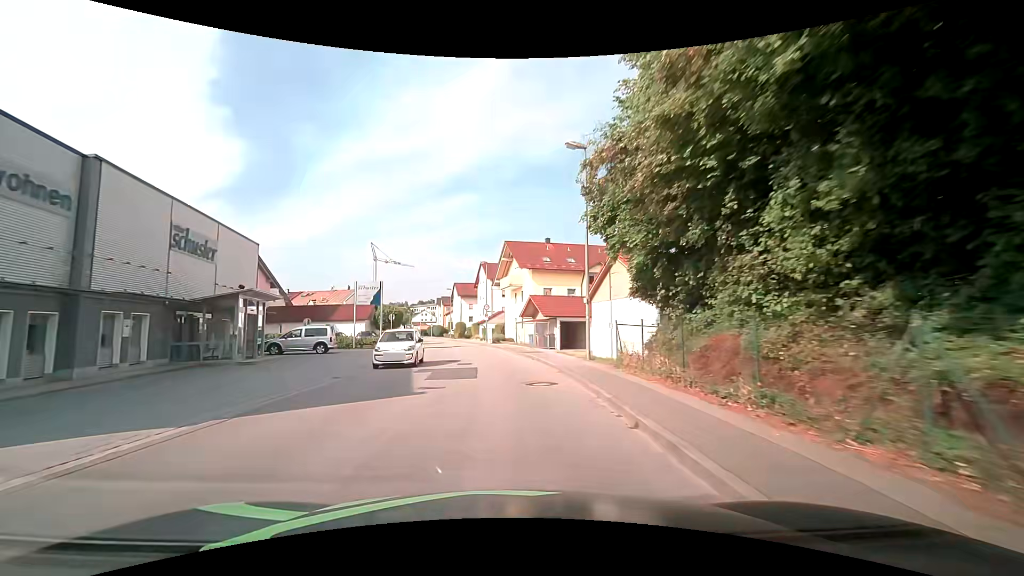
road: unclassified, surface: asphalt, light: Day
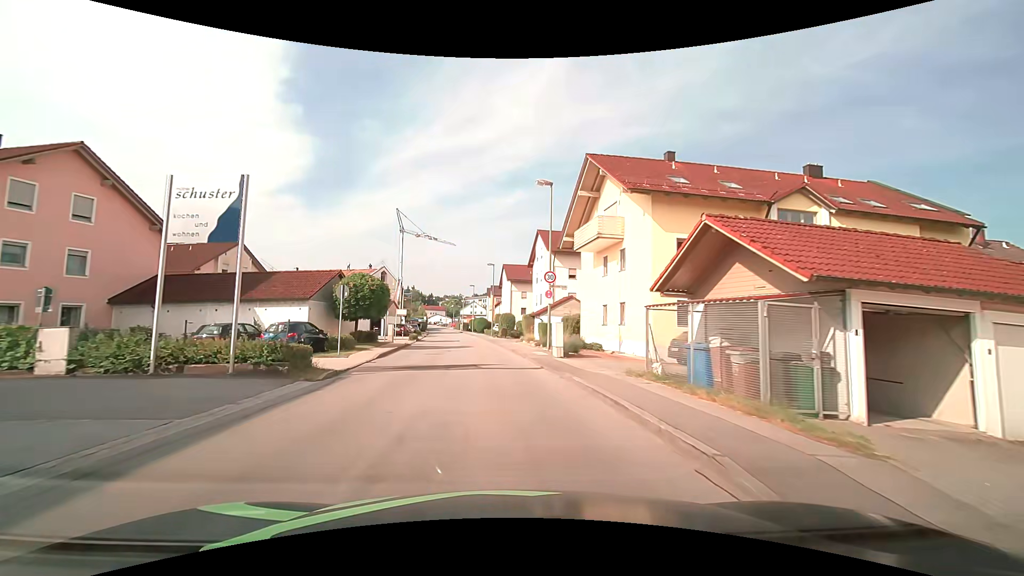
(-0.9, +26.5) m; -6°
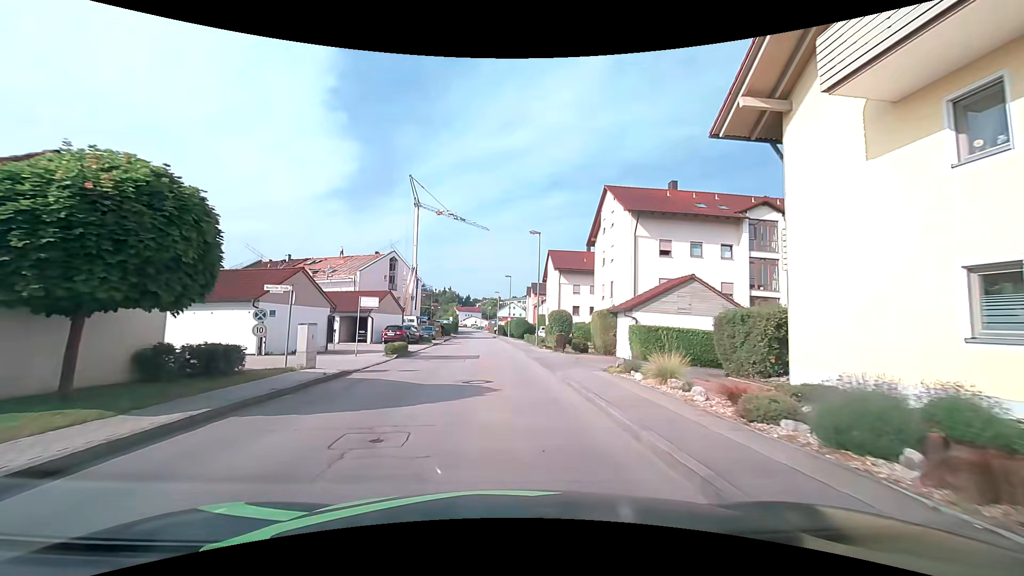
(-0.9, +20.5) m; -5°
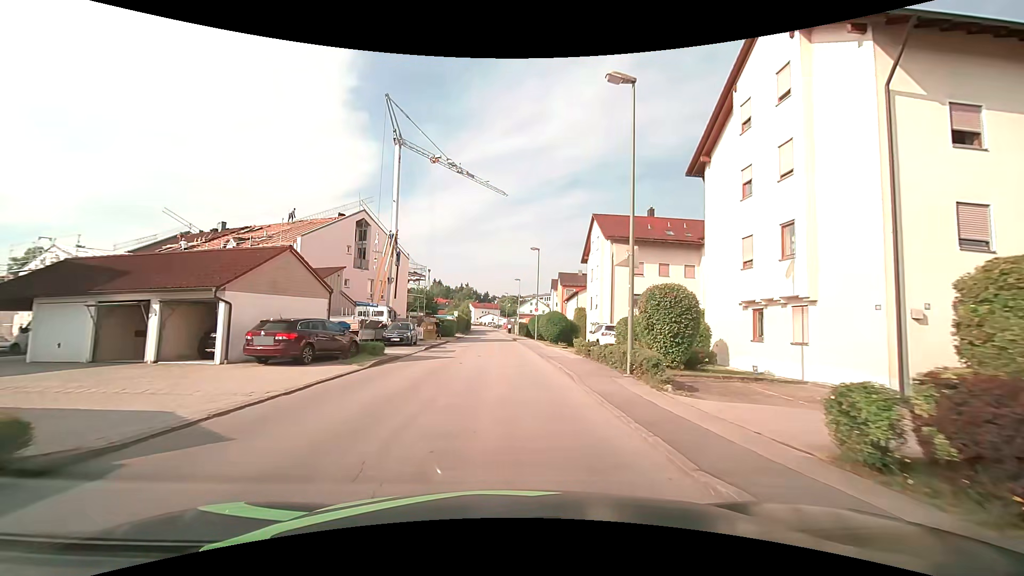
(-0.3, +21.9) m; -2°
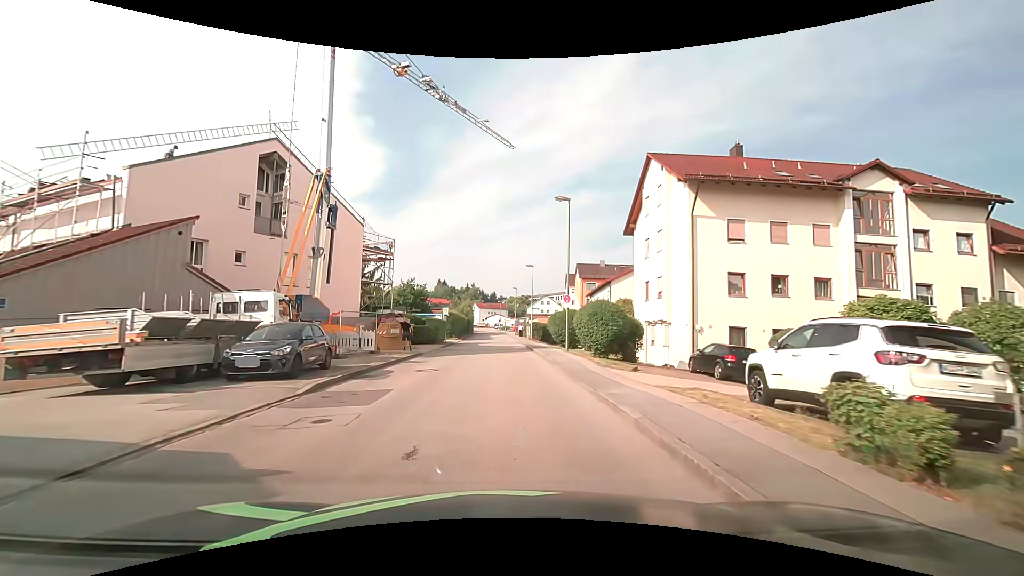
(-0.1, +17.5) m; -2°
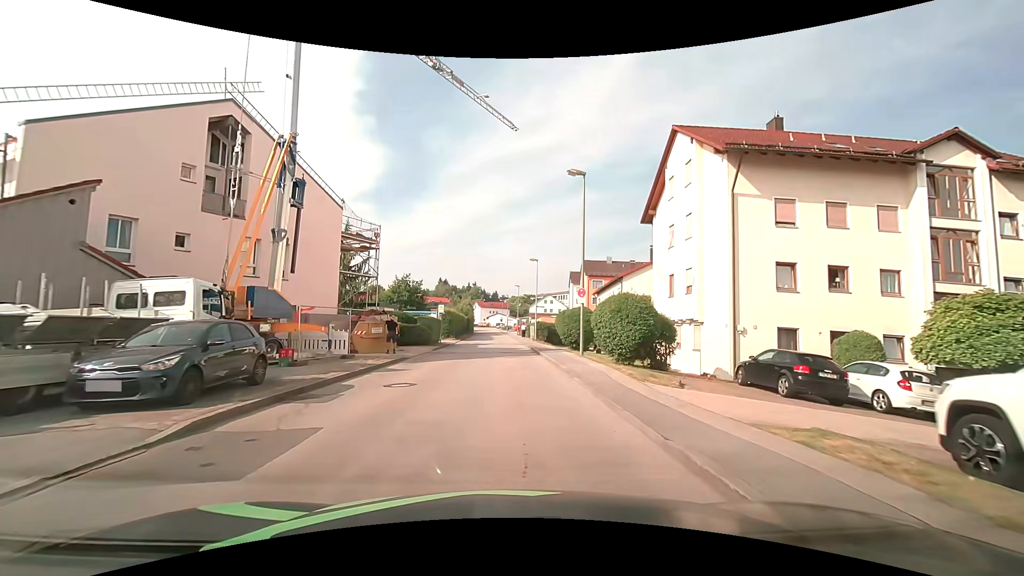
(0.0, +4.4) m; 0°
(0, +10) (0, +20) (0, +30) (0, +40) (0, +50) (0, +60) (-1, +70) (-1, +80) (-1, +90) (-2, +100) m
